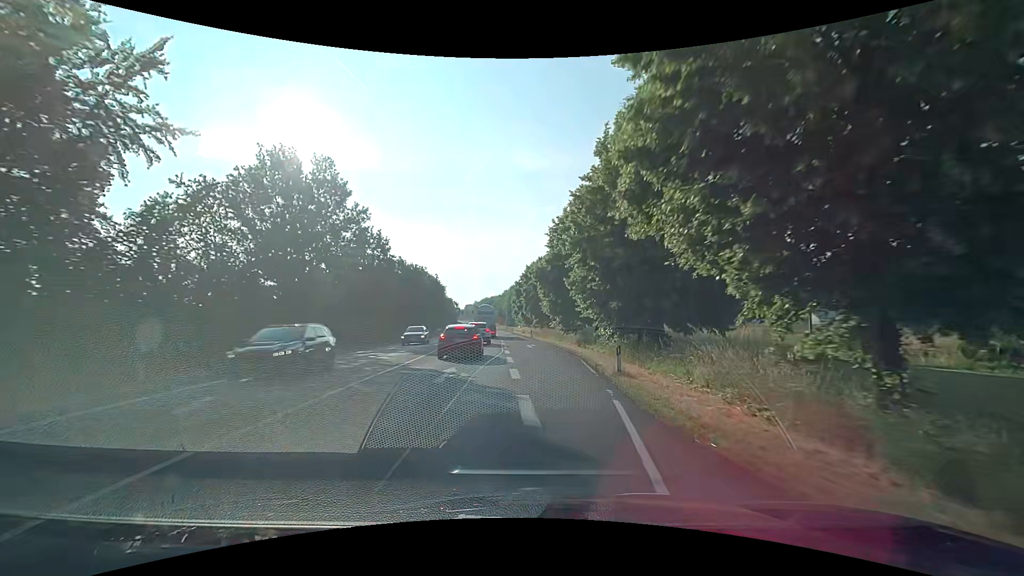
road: primary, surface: asphalt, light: Day
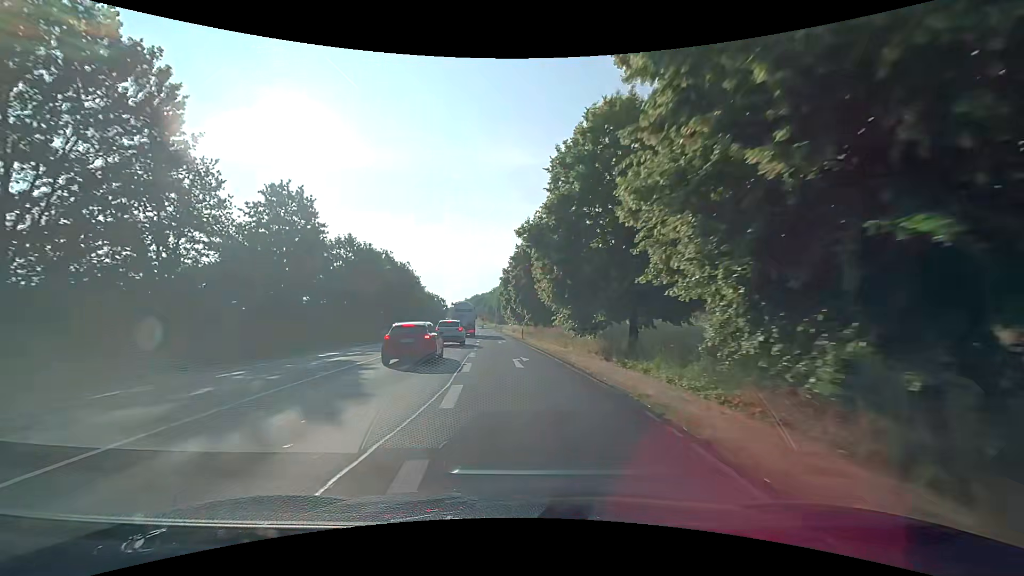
(+0.4, +16.7) m; +1°
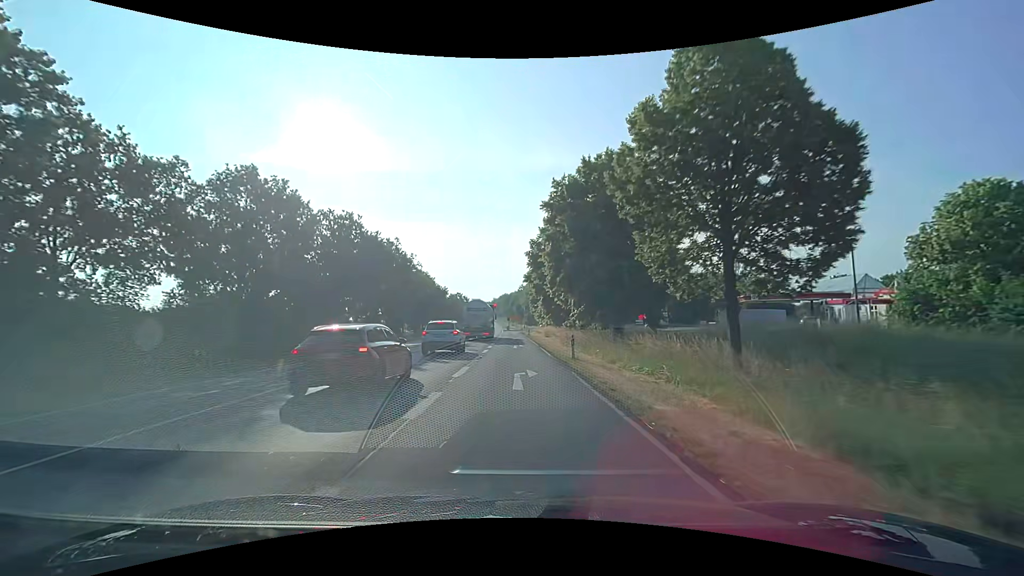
(-0.8, +24.9) m; -3°
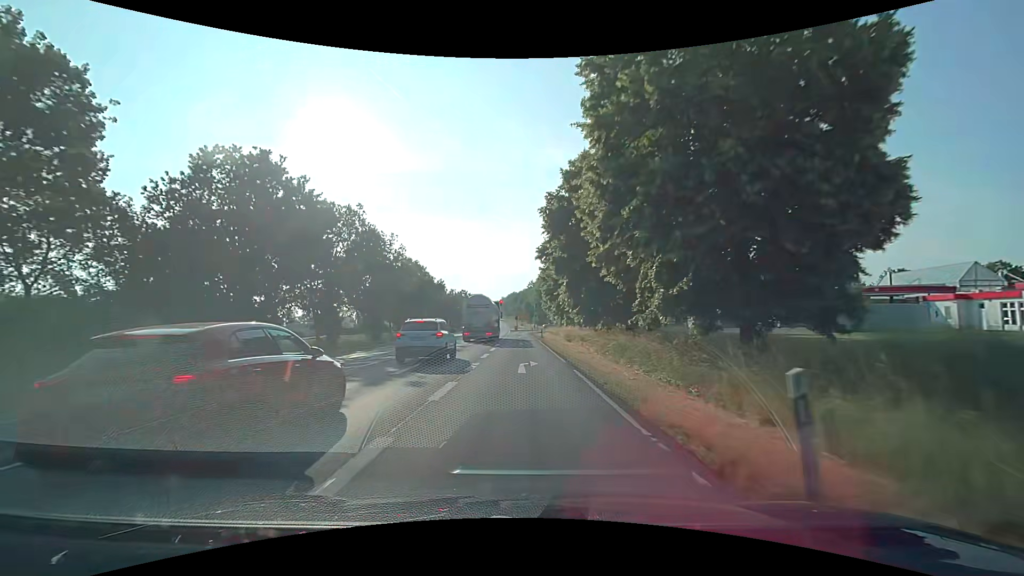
(-0.2, +16.3) m; -1°
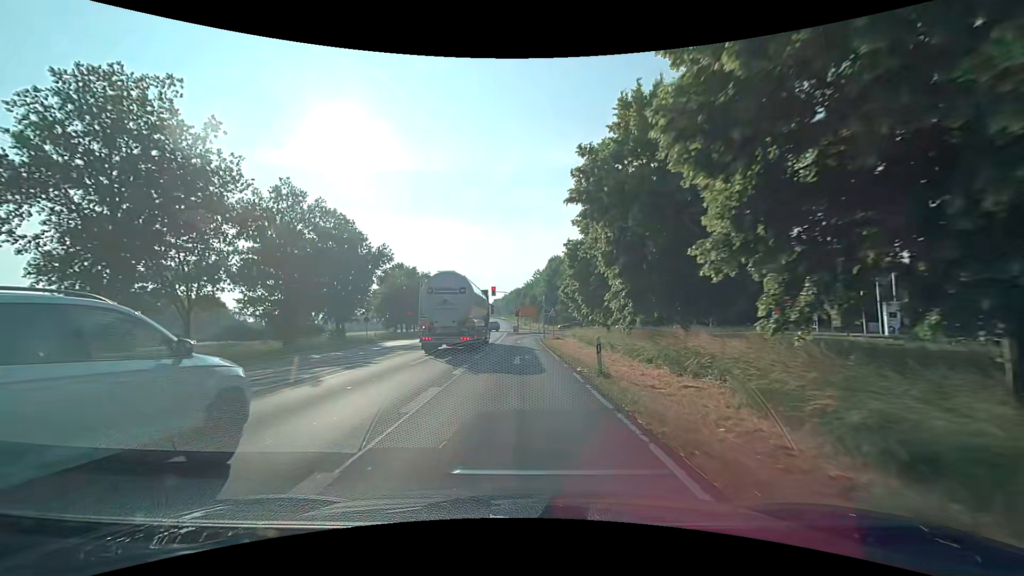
(-0.1, +37.4) m; 0°
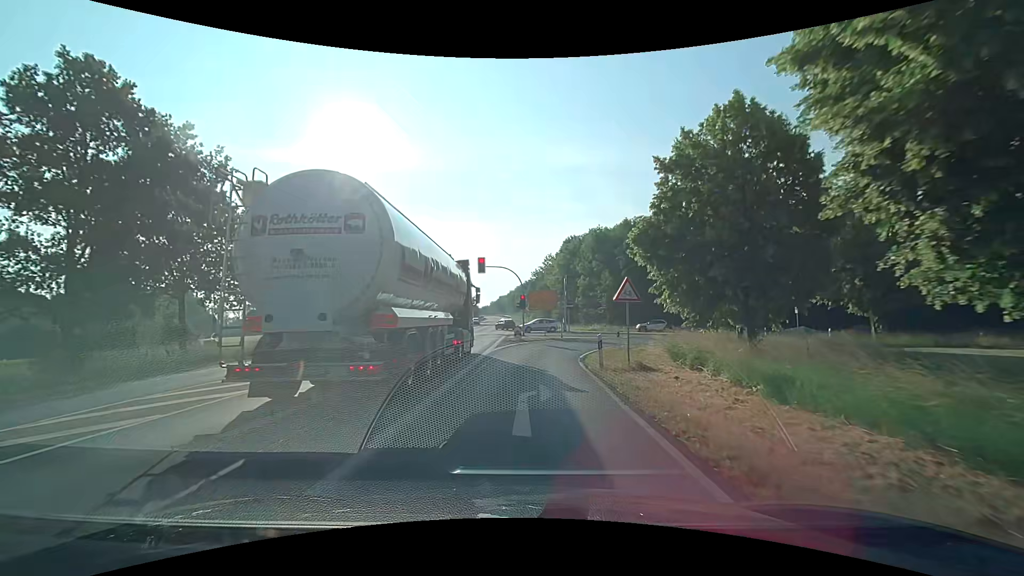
(-0.2, +30.2) m; -1°
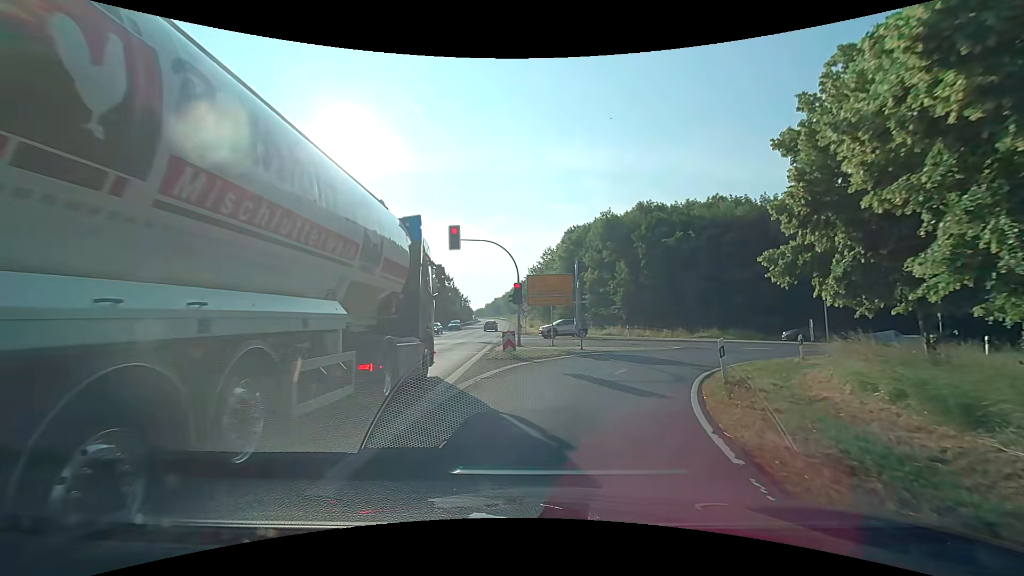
(+0.1, +14.4) m; +1°
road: primary_link
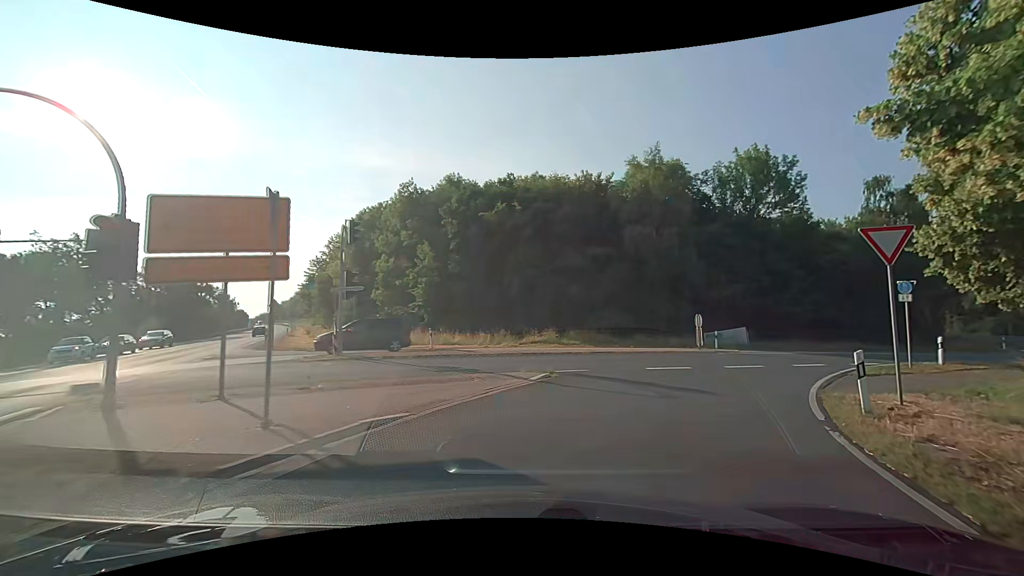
(+2.2, +16.1) m; +21°
(+2, +10) (+7, +18) (+15, +24) (+24, +28) (+33, +33) (+42, +38) (+49, +44) (+56, +51) (+62, +59) (+67, +68) m
